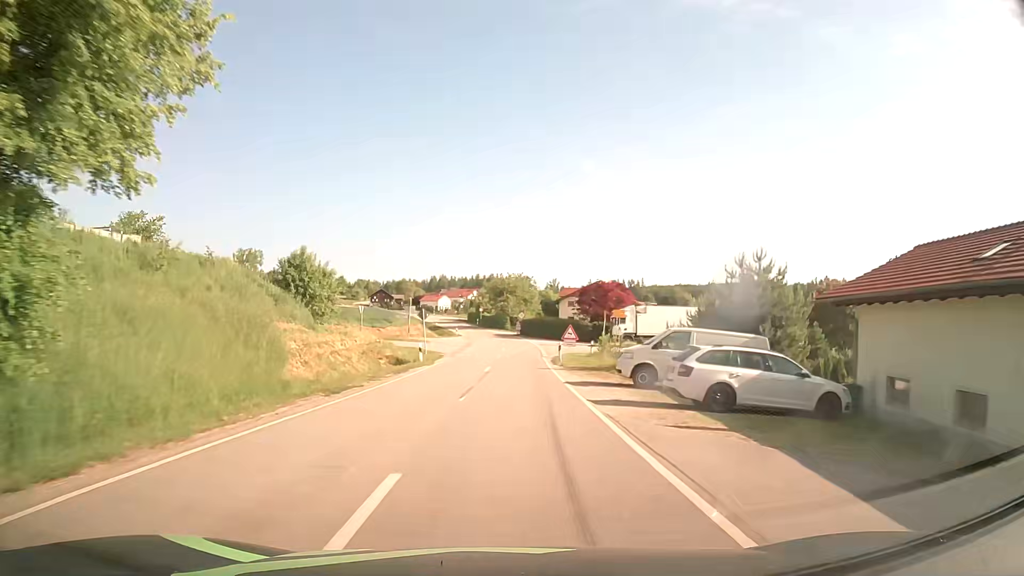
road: tertiary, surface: asphalt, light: Day
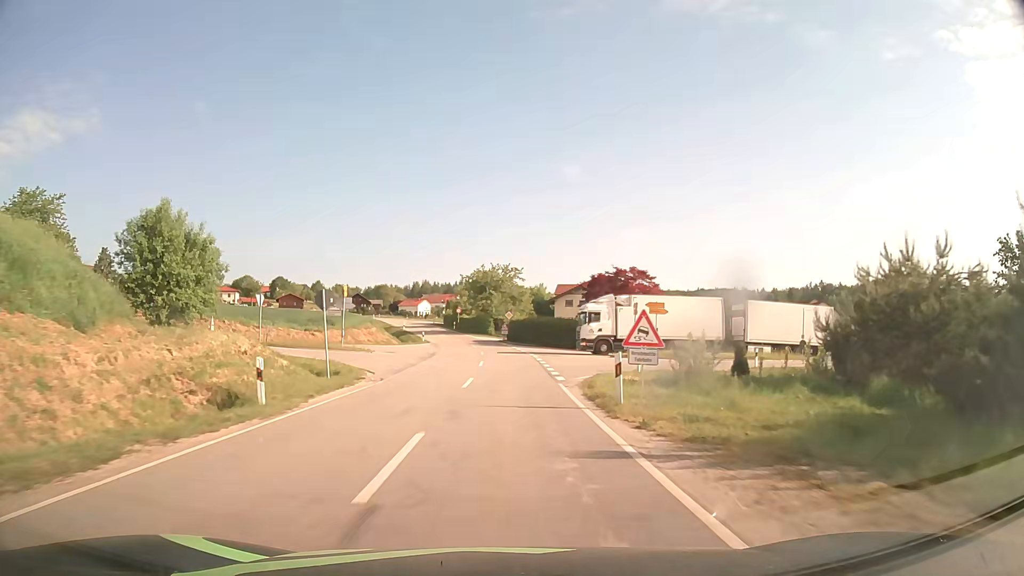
(0.0, +20.8) m; 0°
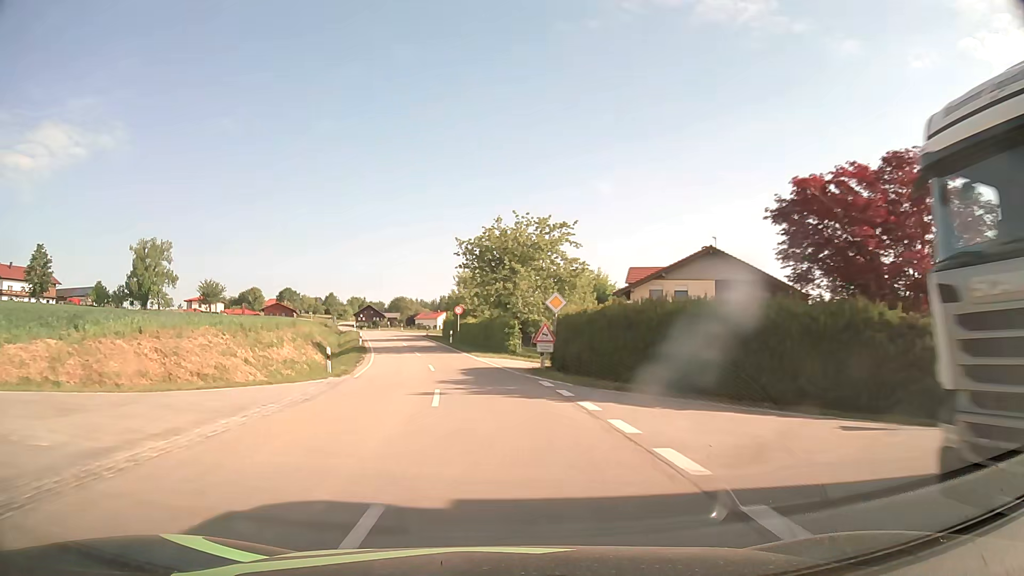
(0.0, +40.7) m; -2°
(0, +10) (-1, +20) (-2, +30) (-4, +40) (-6, +50) (-8, +59) (-11, +69) (-13, +79) (-15, +88) (-18, +98) m
